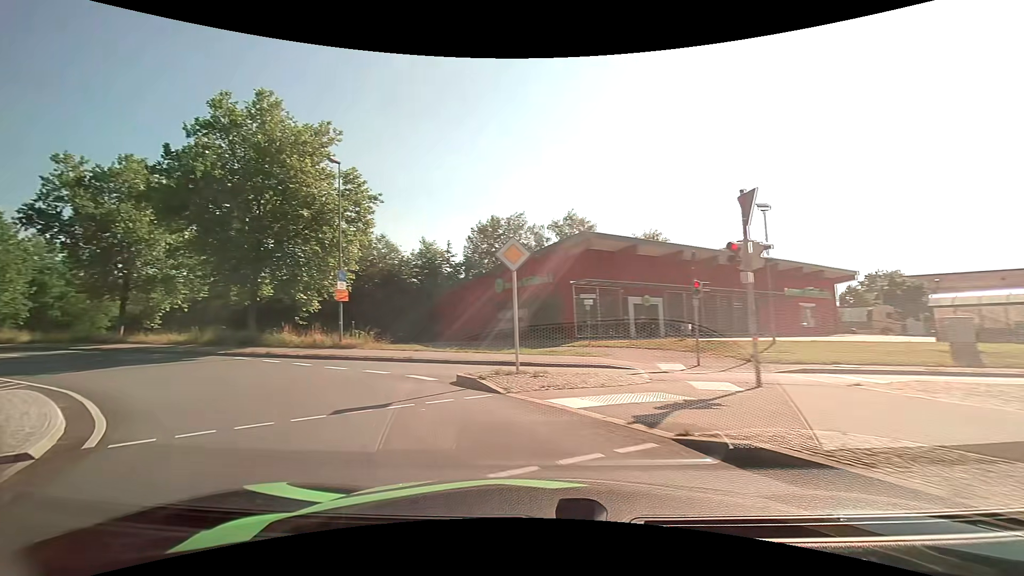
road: primary_link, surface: asphalt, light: Day
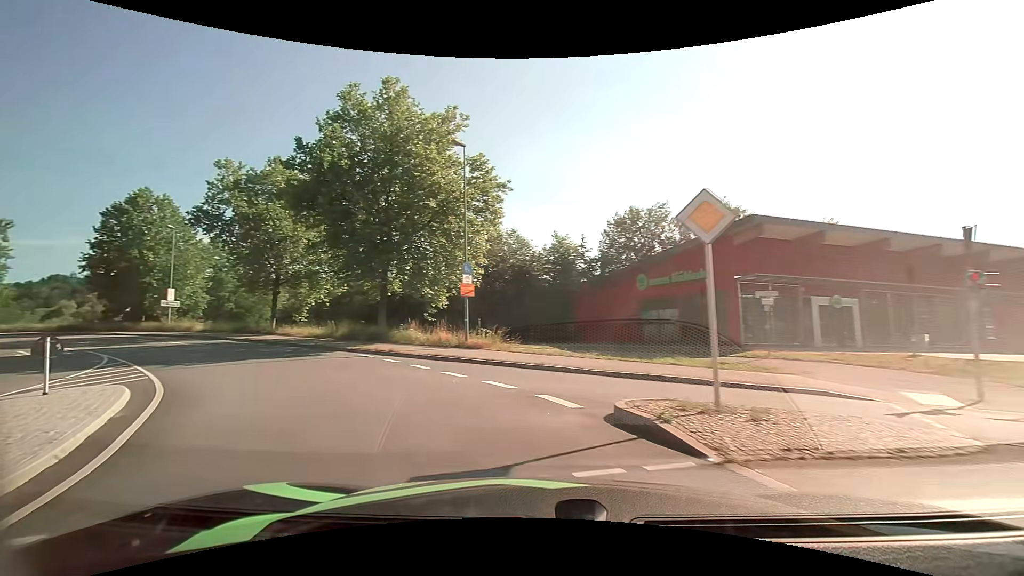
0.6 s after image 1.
(-0.6, +3.9) m; -16°
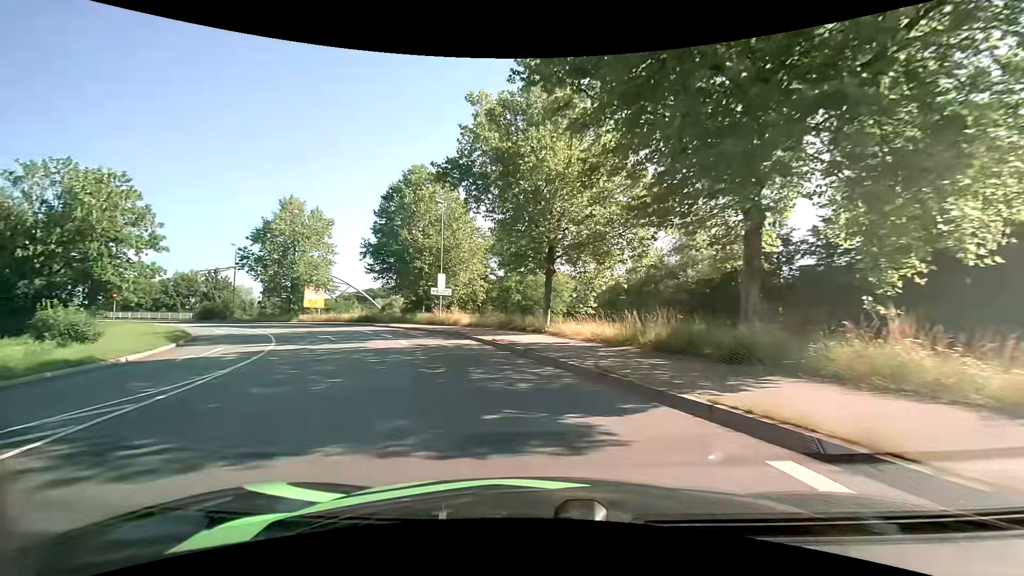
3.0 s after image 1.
(-6.6, +17.4) m; -34°
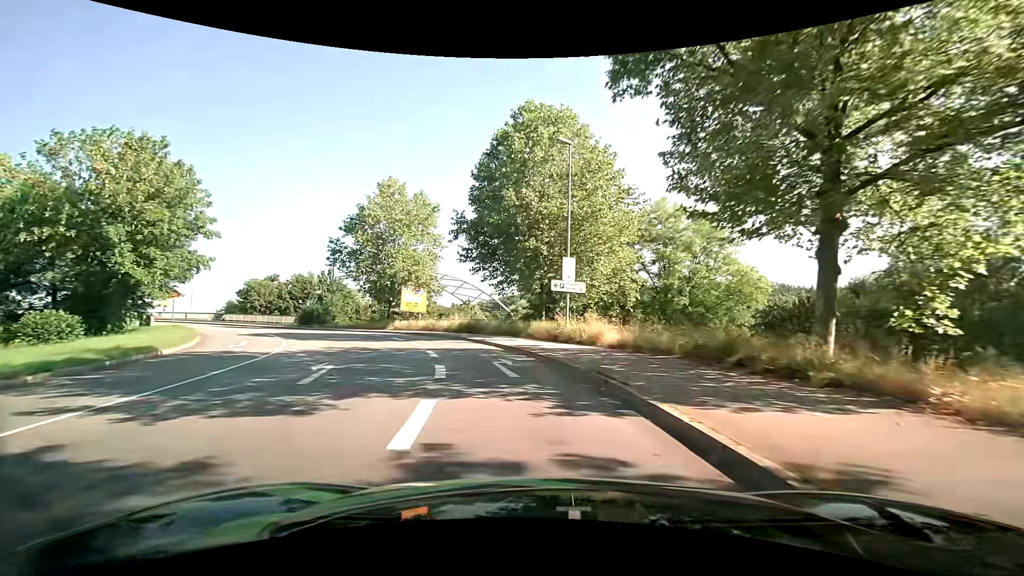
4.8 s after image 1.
(-2.4, +16.2) m; -16°
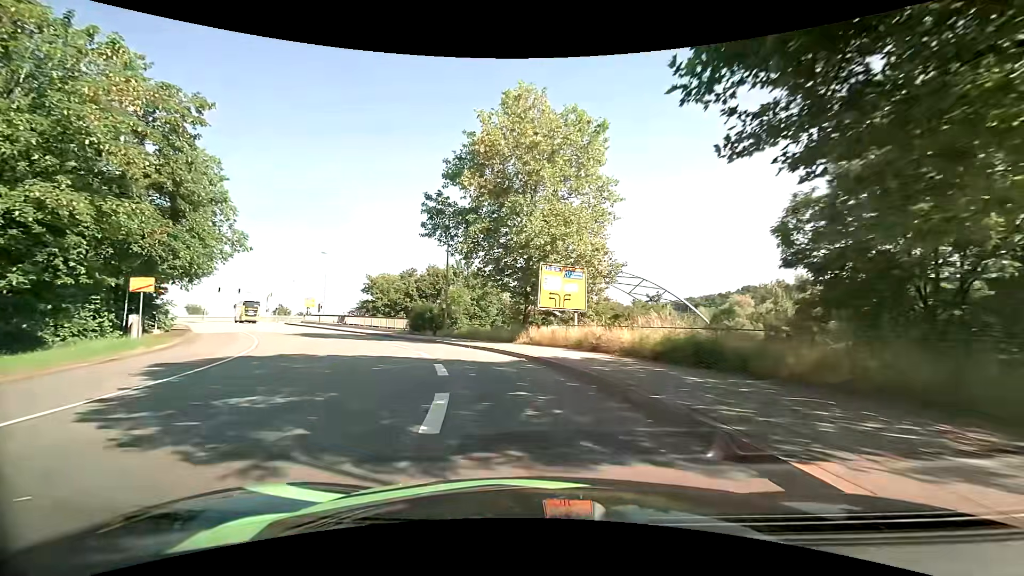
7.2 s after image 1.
(-3.7, +23.0) m; -20°
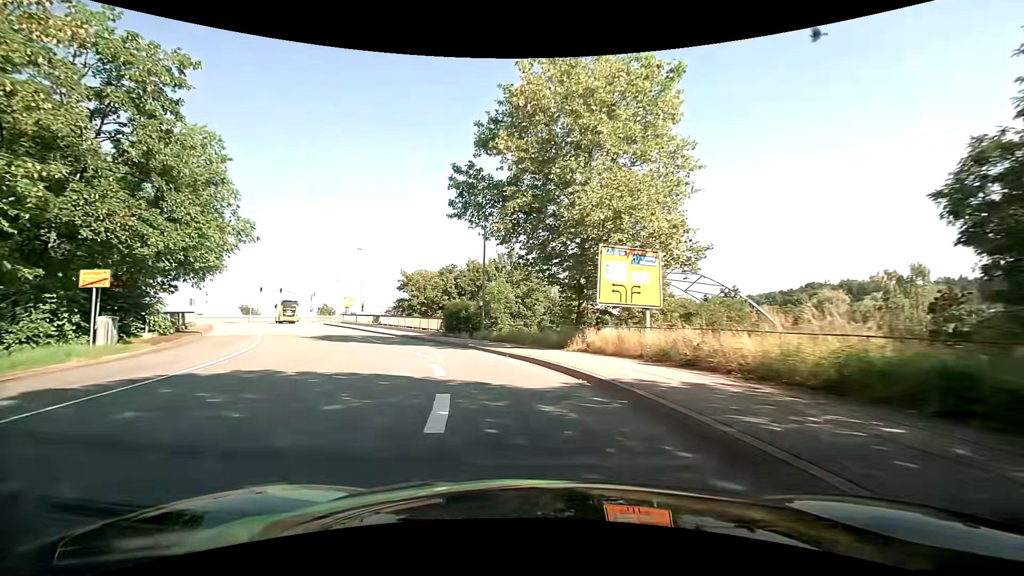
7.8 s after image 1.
(-0.2, +6.0) m; -5°
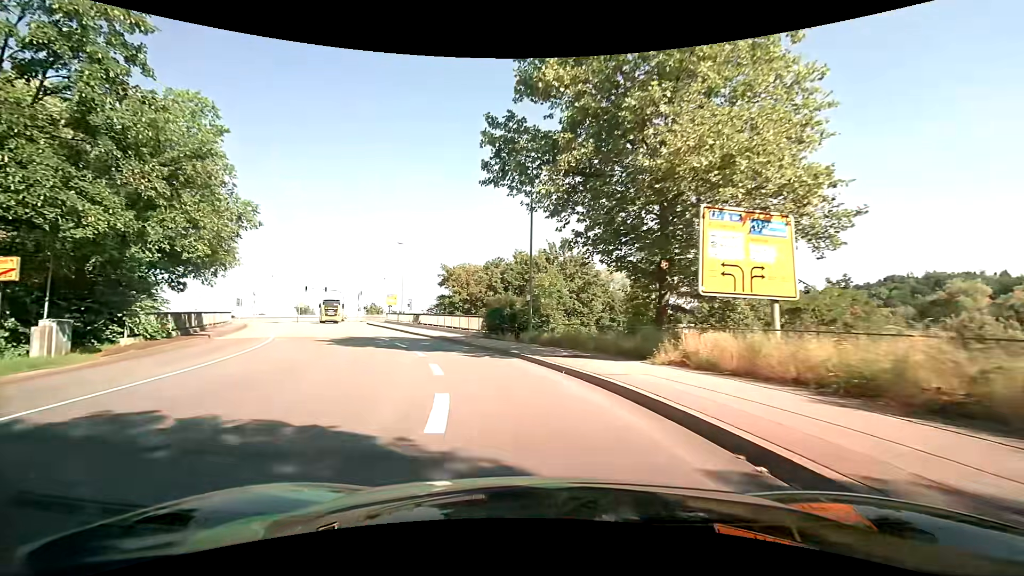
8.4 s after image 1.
(-0.2, +6.1) m; -5°
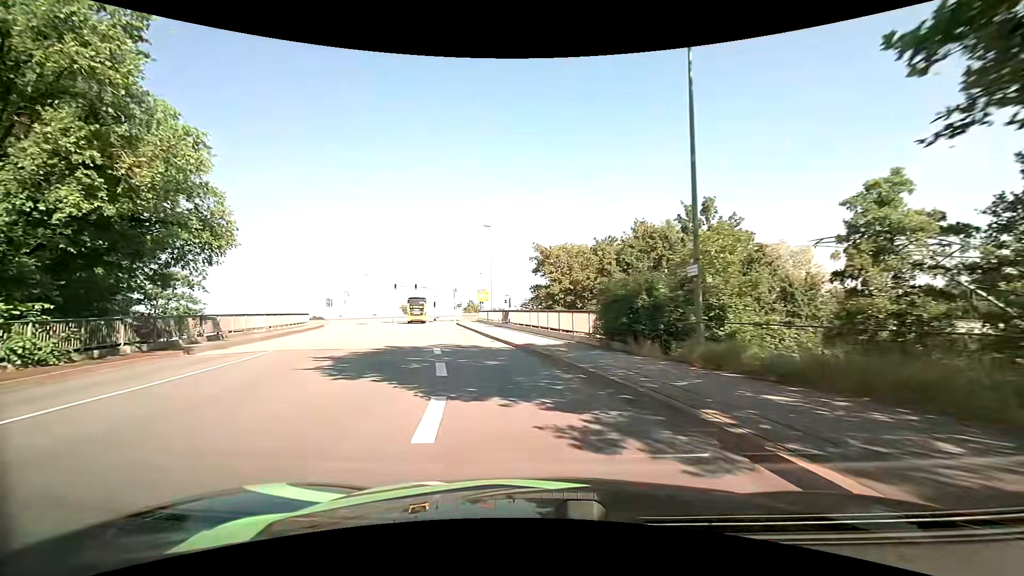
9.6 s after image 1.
(-1.3, +12.4) m; -12°
(-1, +10) (-3, +20) (-5, +29) (-8, +39) (-10, +49) (-12, +59) (-14, +68) (-14, +78) (-9, +87) (-2, +94) m
